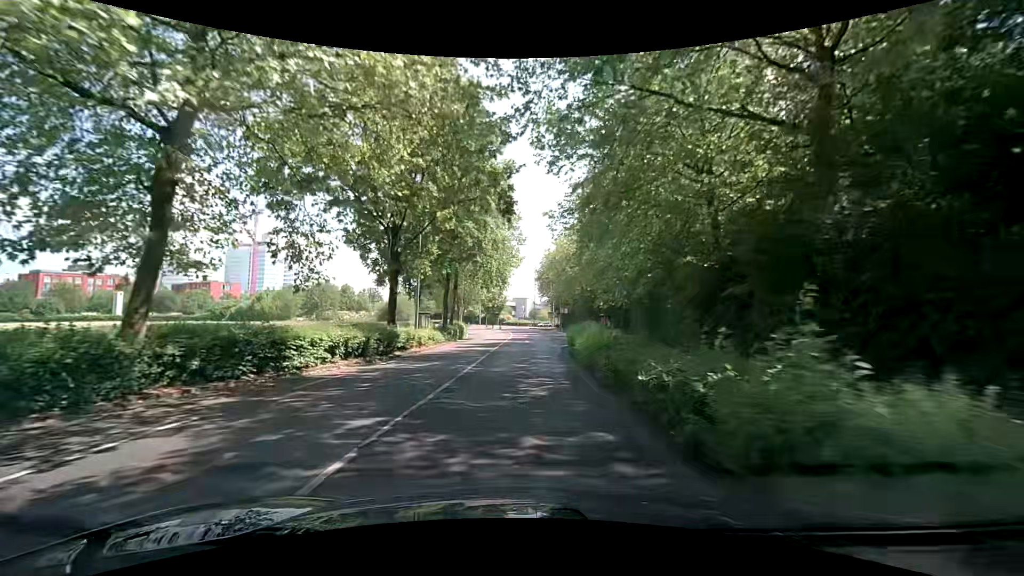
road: tertiary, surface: asphalt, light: Day
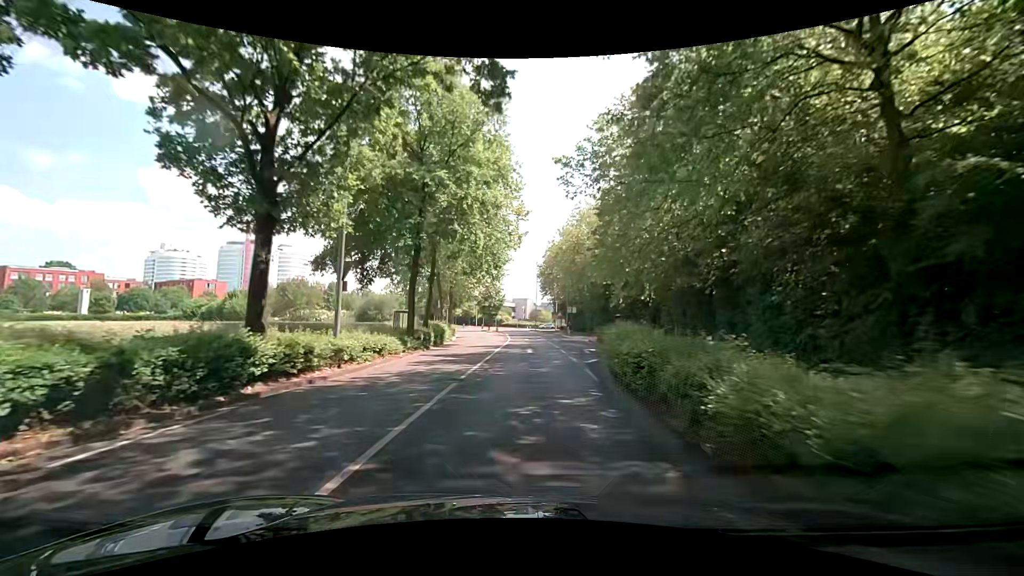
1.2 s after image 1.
(-0.1, +11.5) m; 0°
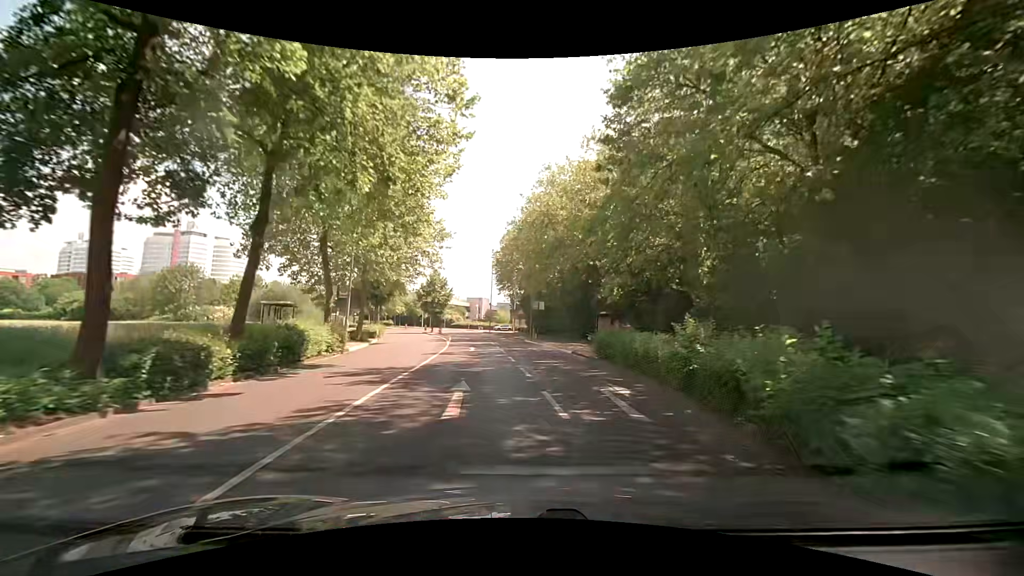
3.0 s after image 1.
(+0.5, +17.0) m; +5°
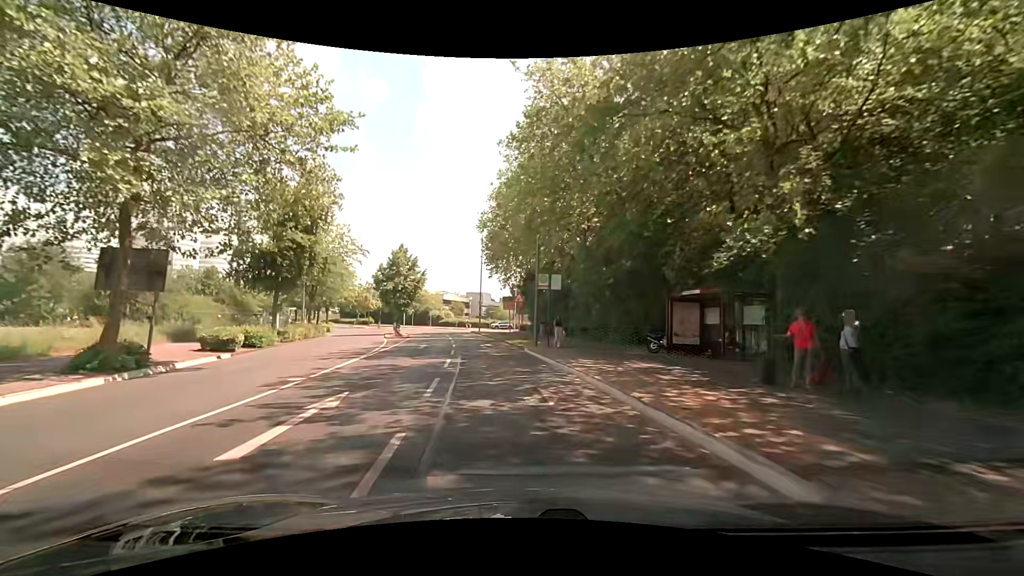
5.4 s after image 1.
(+0.5, +22.2) m; 0°
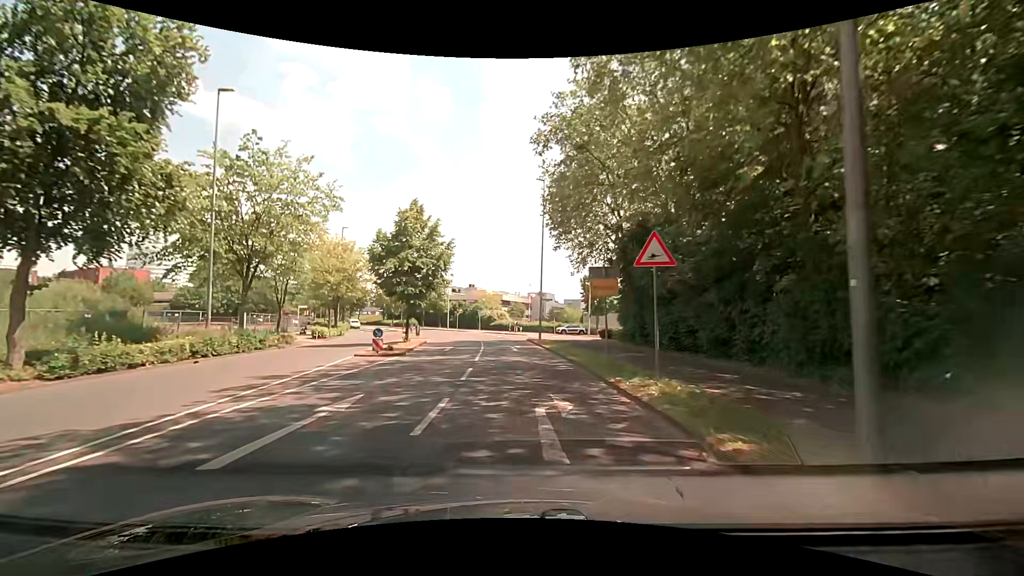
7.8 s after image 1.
(-1.4, +21.0) m; -7°
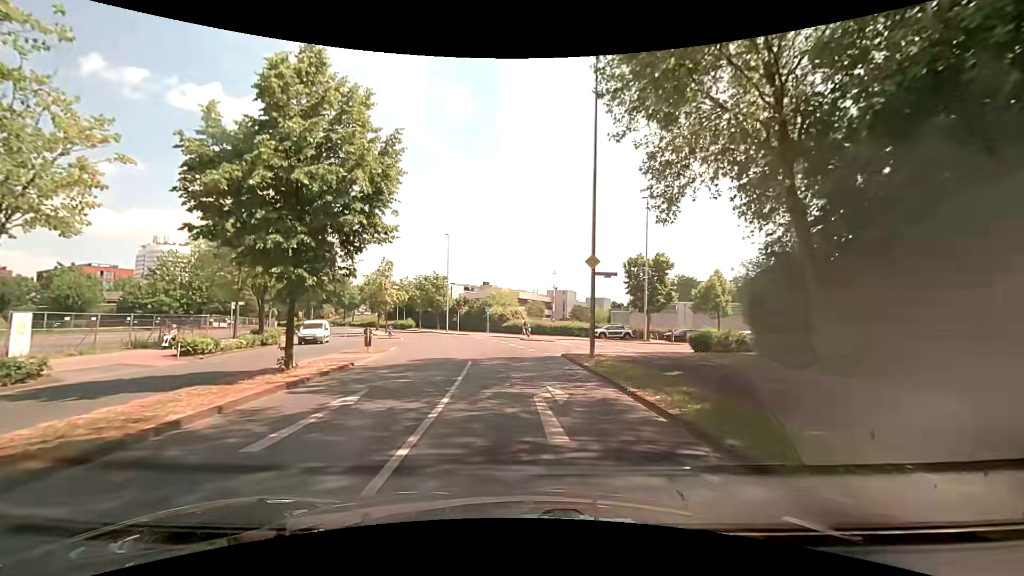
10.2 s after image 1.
(-0.6, +19.0) m; -2°
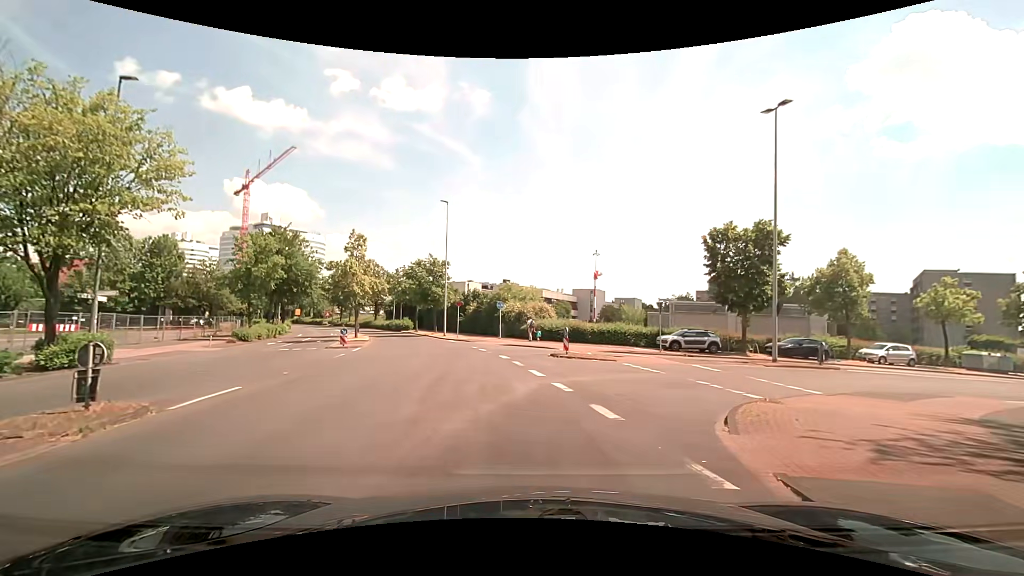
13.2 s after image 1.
(-0.3, +17.3) m; -2°
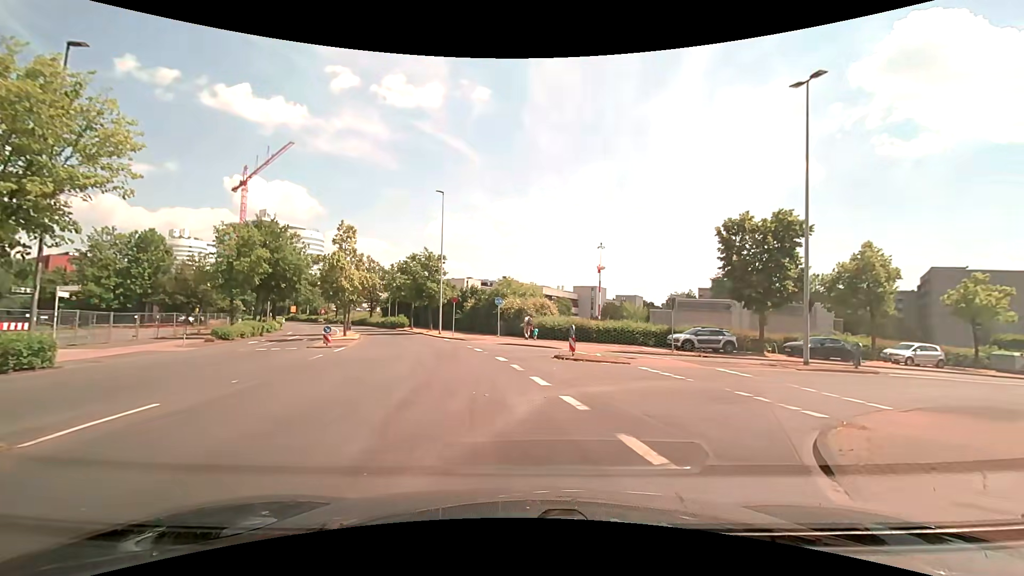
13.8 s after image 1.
(0.0, +2.5) m; +1°
(+2, +10) (+8, +17) (+17, +21) (+27, +25) (+36, +28) (+45, +31) (+55, +35) (+64, +38) (+74, +41) (+83, +44) m
